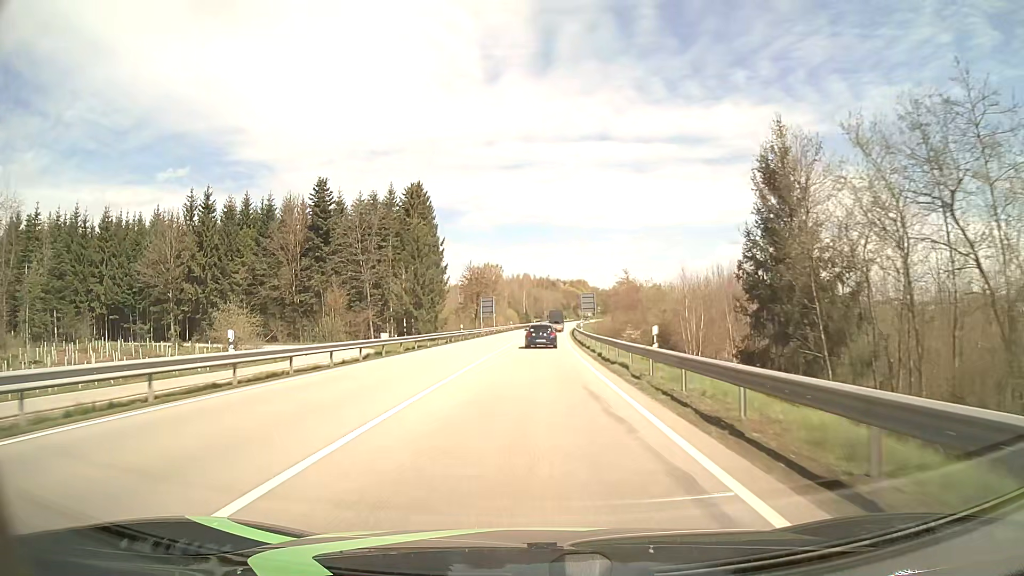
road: primary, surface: asphalt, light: Day
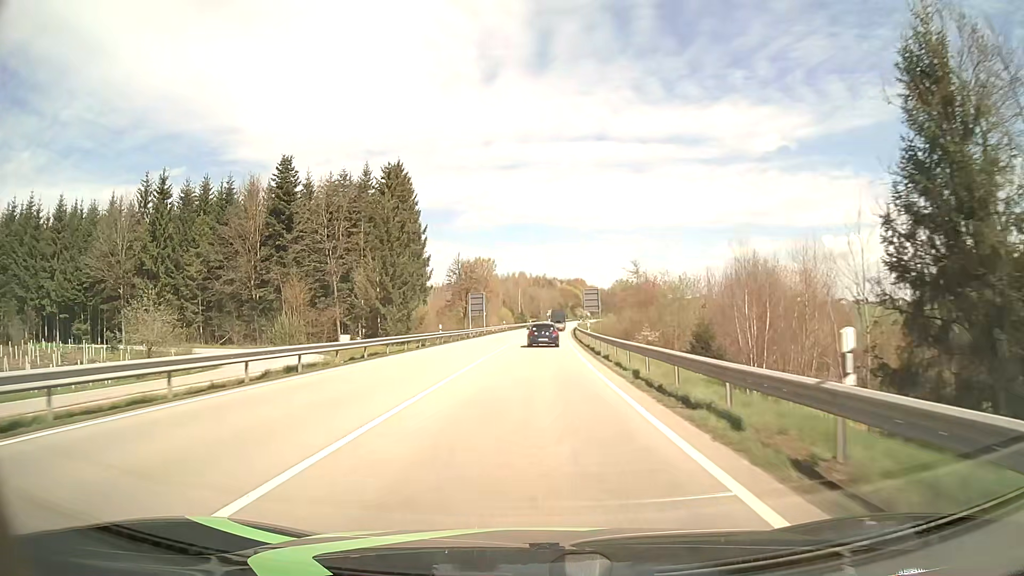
(+0.1, +11.3) m; 0°
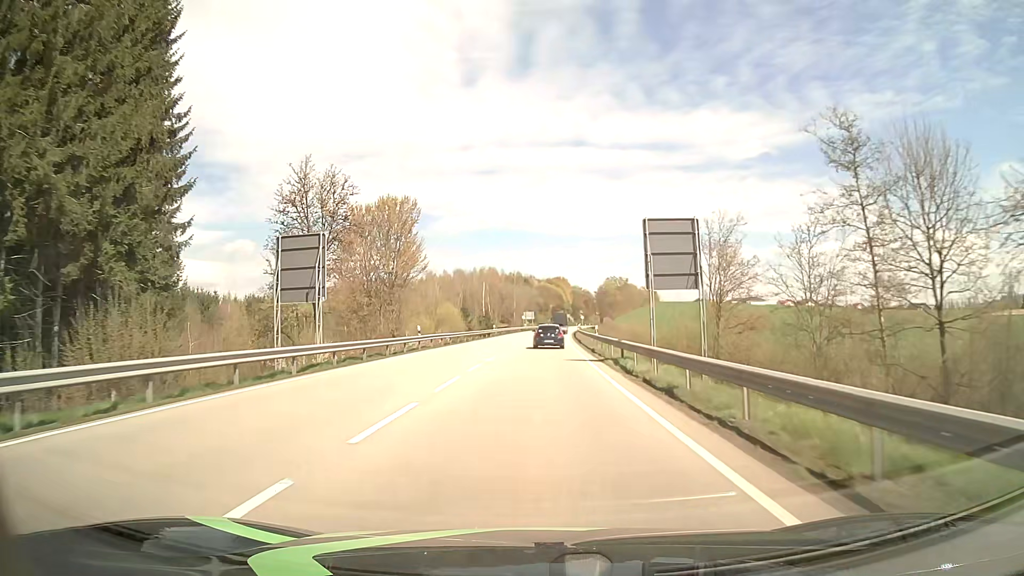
(+1.0, +57.2) m; +2°
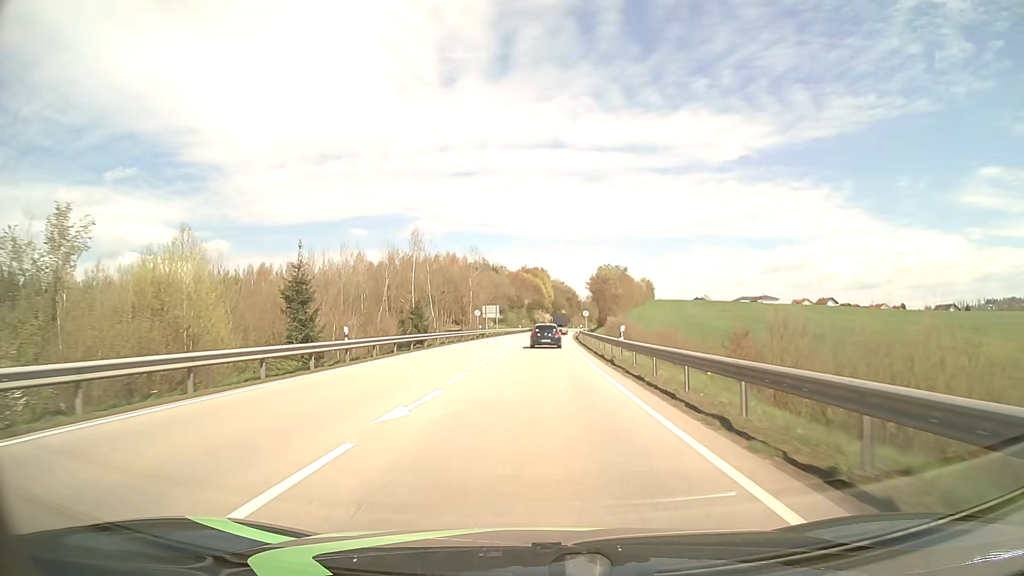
(+1.1, +58.5) m; +2°
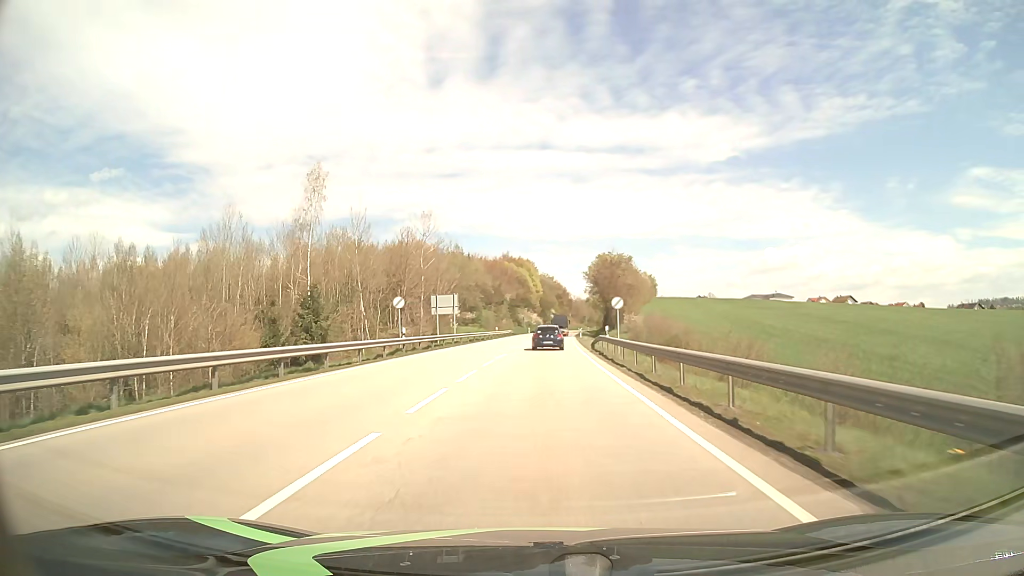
(+0.4, +35.2) m; +1°
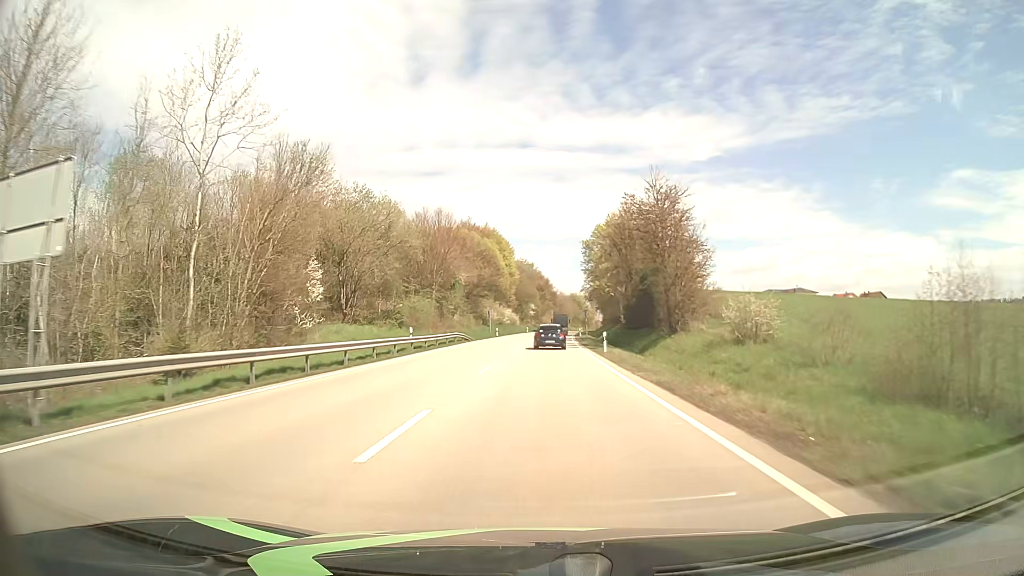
(+0.8, +46.5) m; +2°
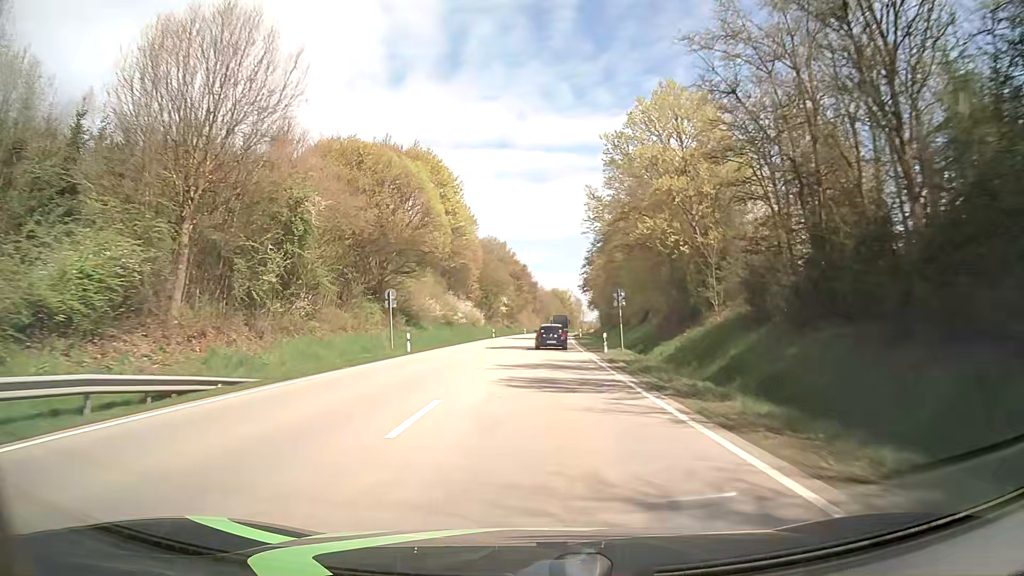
(+0.7, +46.6) m; +2°
